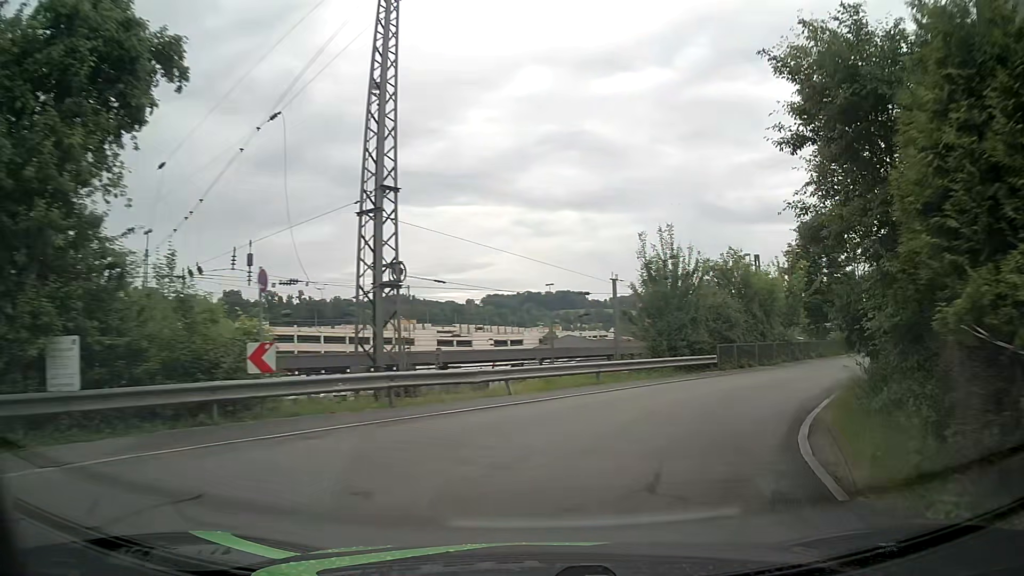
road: residential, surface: asphalt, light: Day
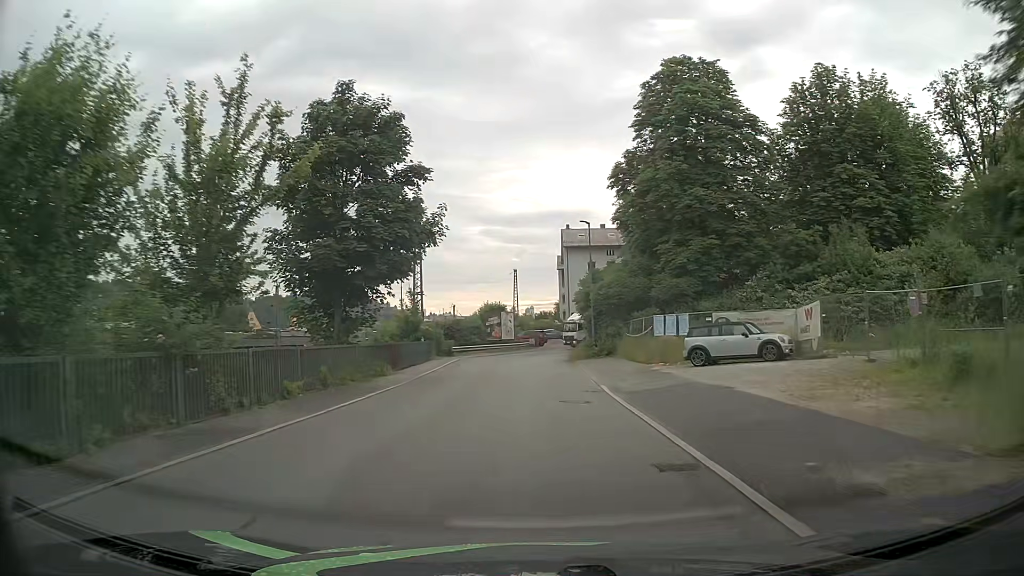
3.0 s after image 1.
(+11.4, +24.7) m; +40°
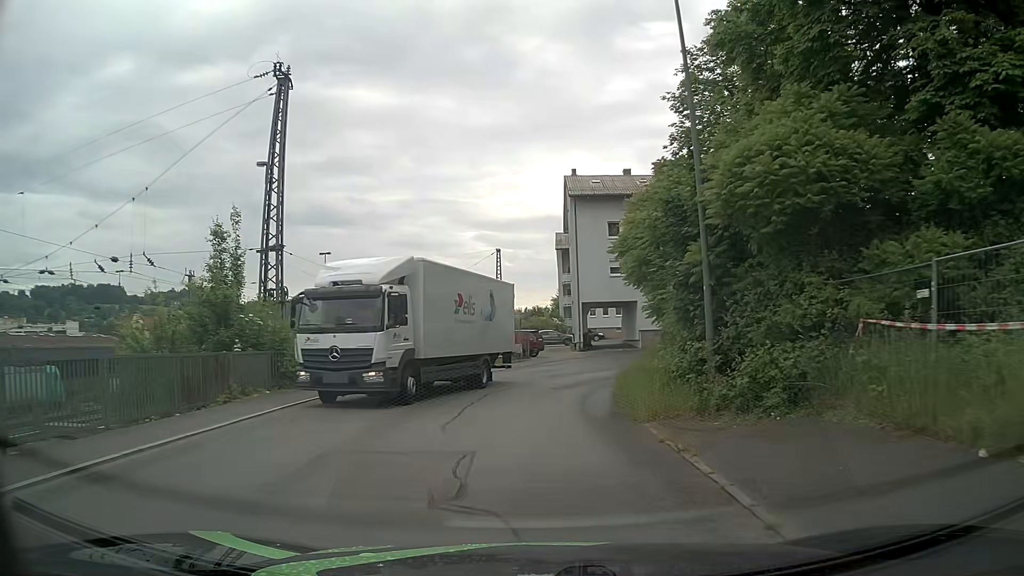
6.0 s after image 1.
(+0.2, +28.4) m; 0°
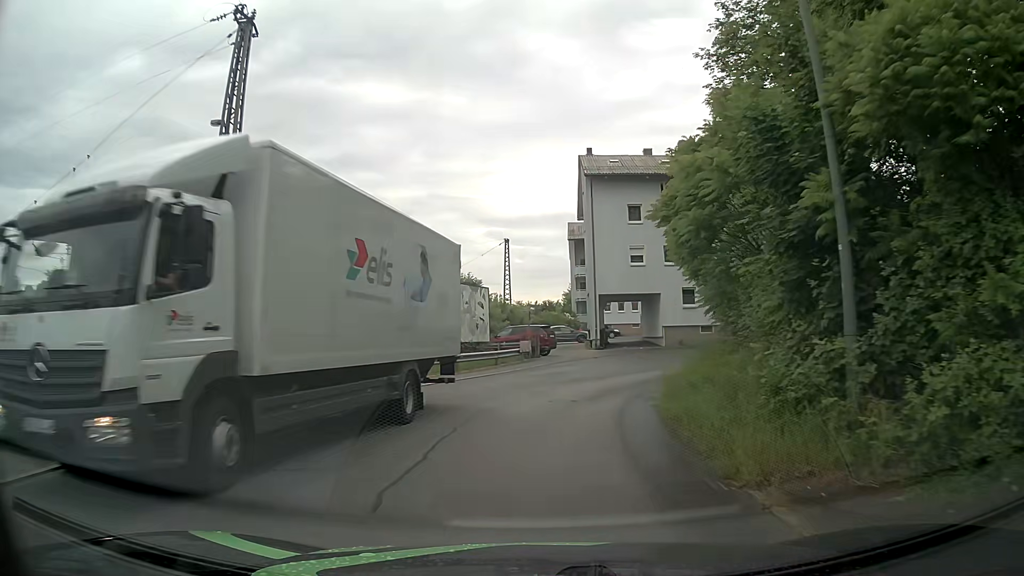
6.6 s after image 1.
(0.0, +5.1) m; -1°
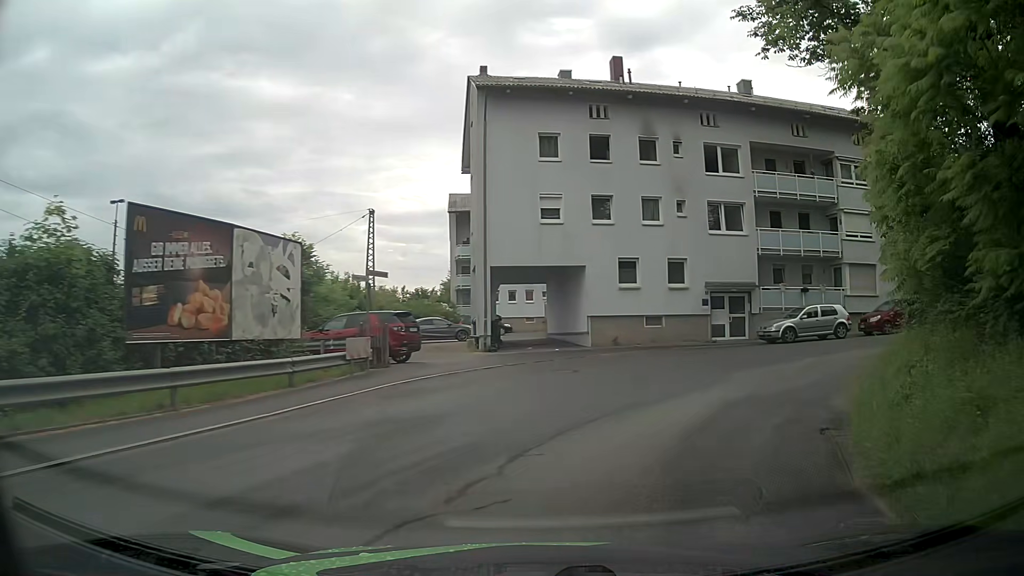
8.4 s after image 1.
(+0.6, +14.6) m; +10°
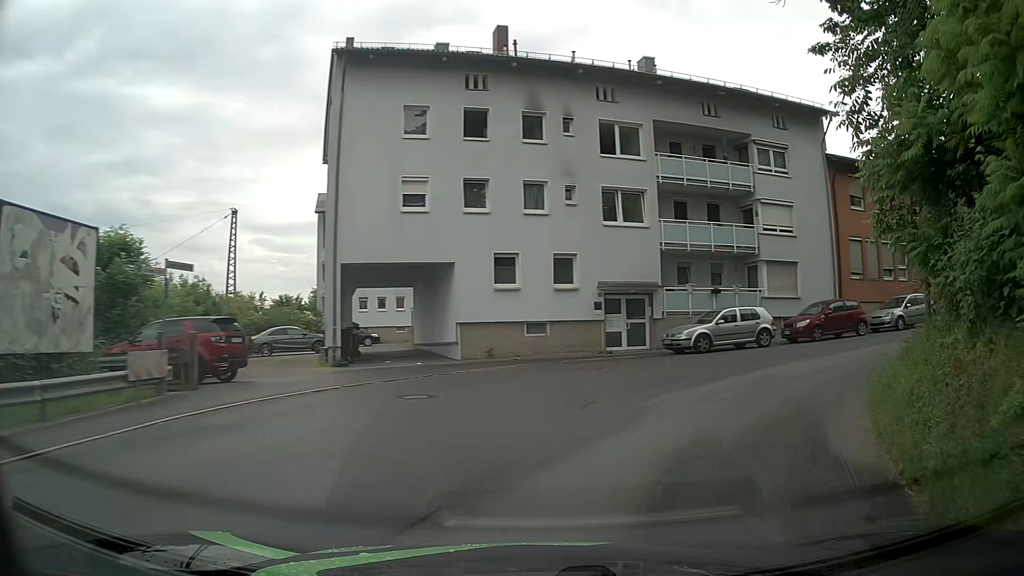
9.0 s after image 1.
(+0.4, +4.6) m; +10°
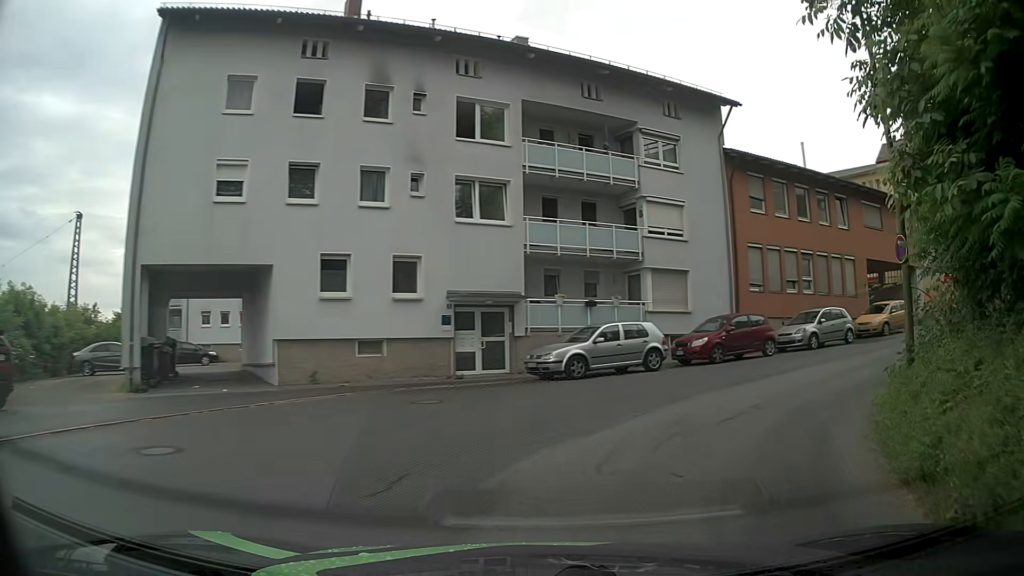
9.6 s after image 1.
(+0.5, +4.5) m; +12°
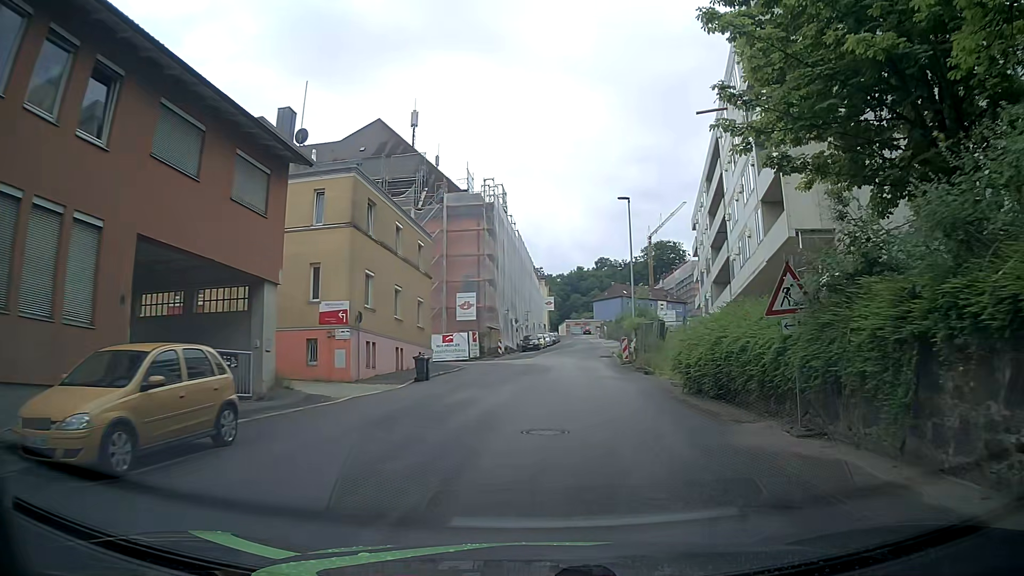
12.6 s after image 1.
(+10.7, +19.2) m; +58°
